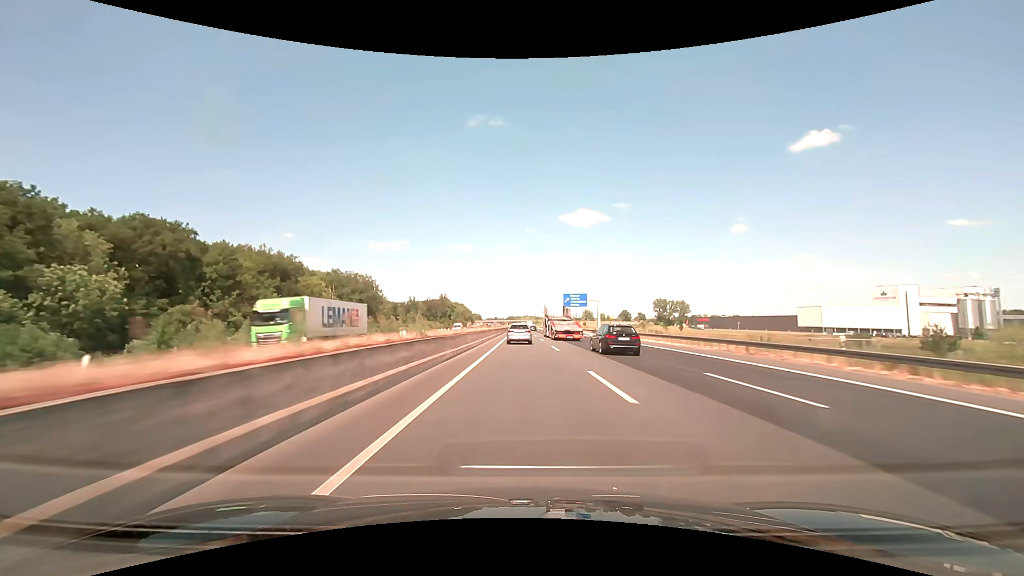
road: motorway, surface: asphalt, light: Day
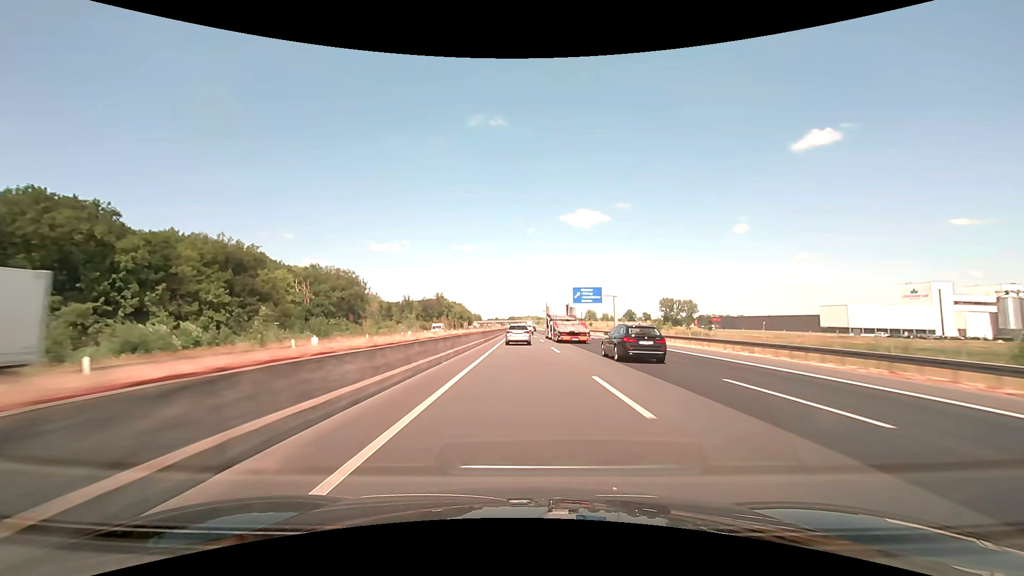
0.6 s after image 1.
(0.0, +19.7) m; 0°
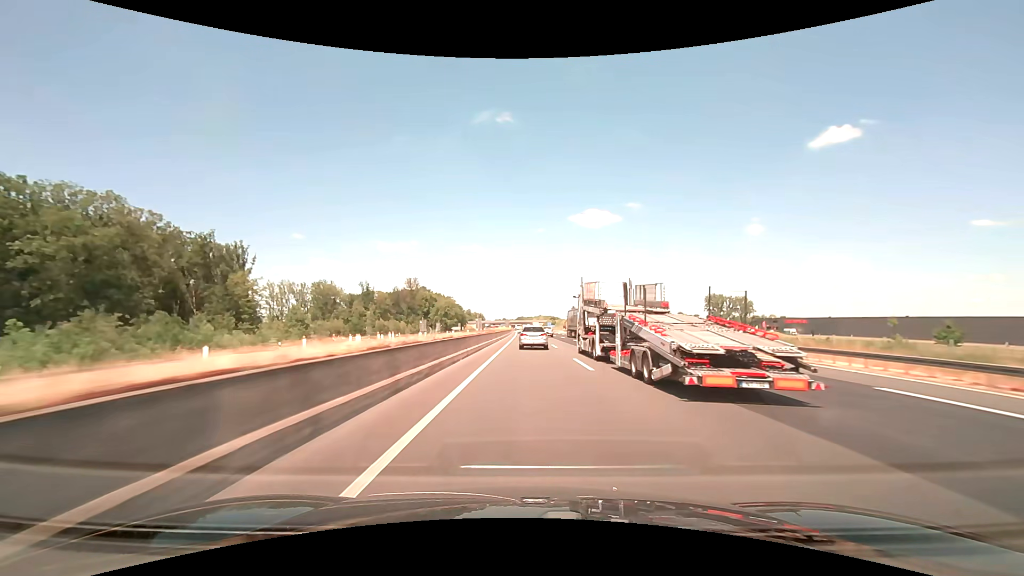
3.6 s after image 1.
(-1.2, +101.4) m; -1°
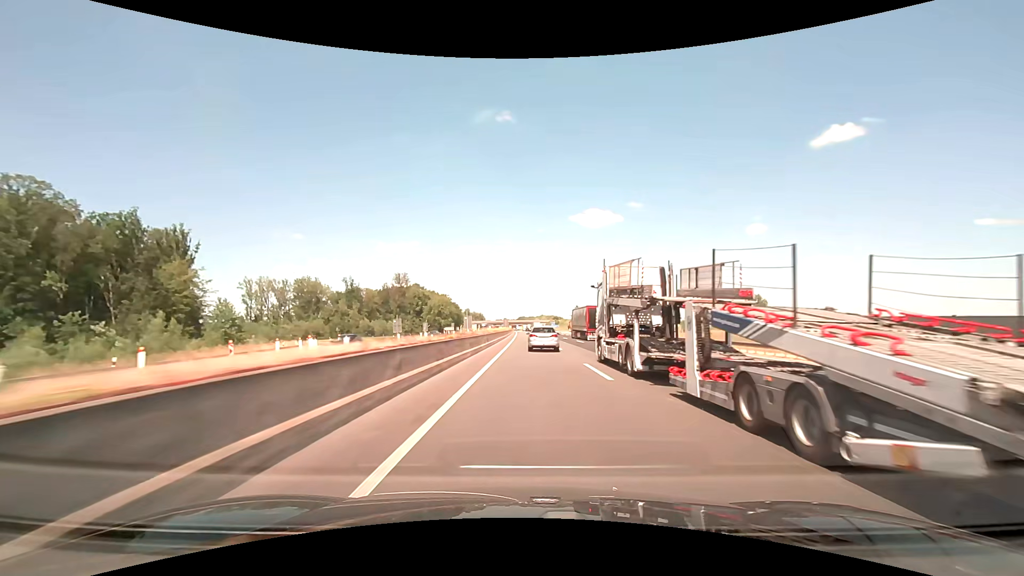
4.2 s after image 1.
(0.0, +21.3) m; 0°
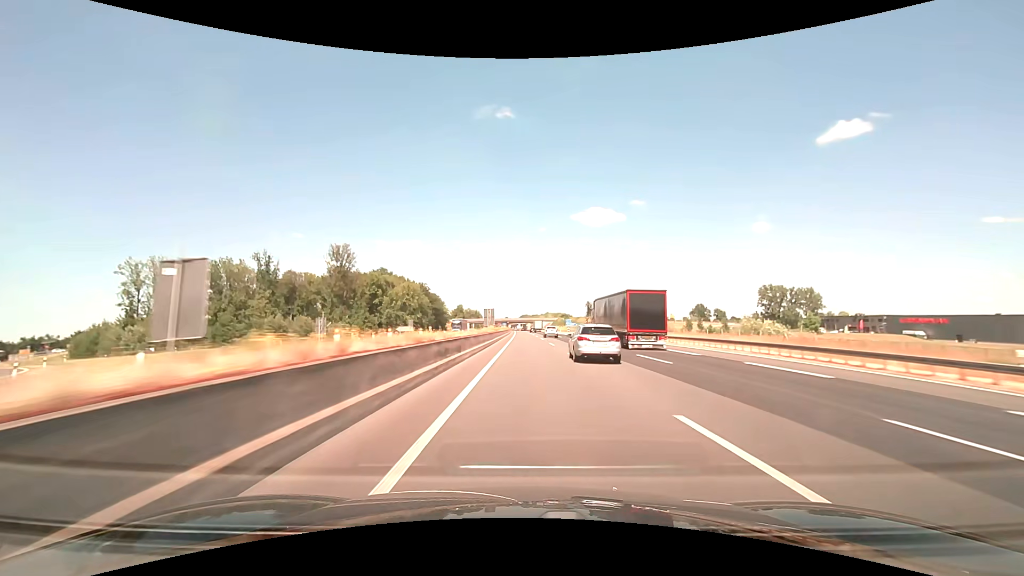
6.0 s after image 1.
(-0.2, +66.4) m; 0°
(0, +10) (0, +20) (0, +30) (0, +40) (0, +50) (0, +60) (0, +70) (0, +80) (0, +90) (0, +100) m
